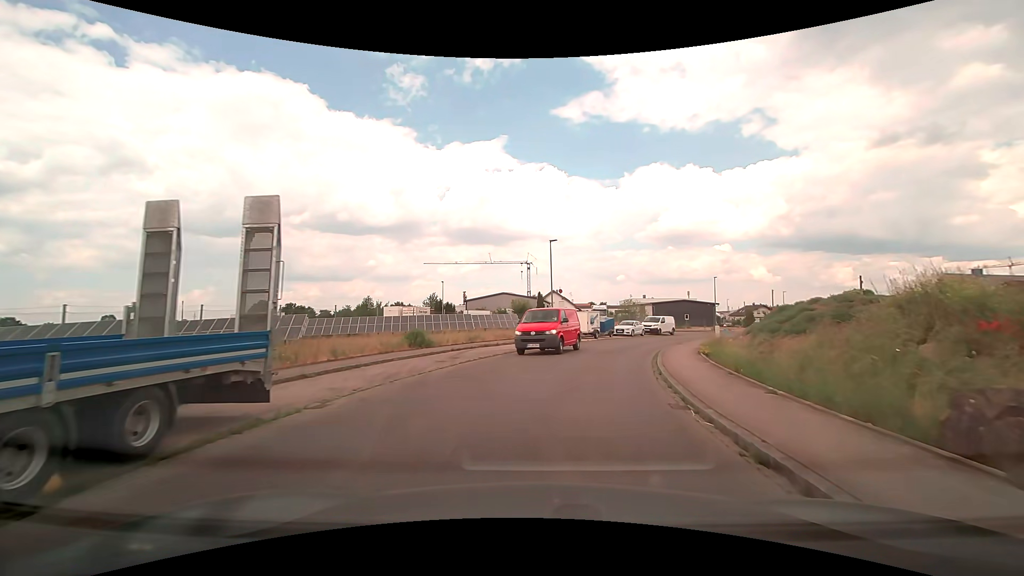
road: residential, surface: asphalt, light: Day
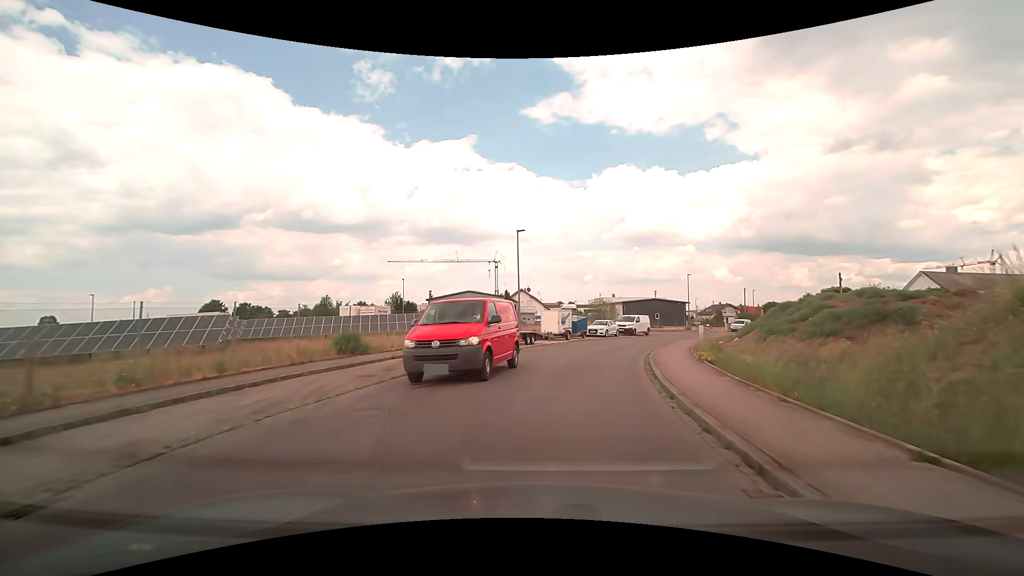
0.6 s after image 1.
(+0.1, +4.4) m; +4°
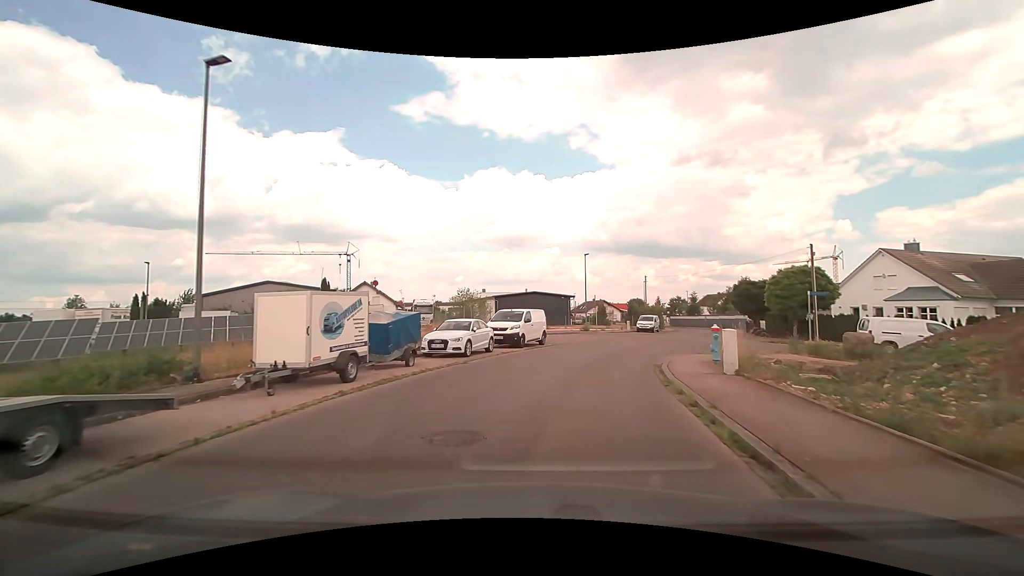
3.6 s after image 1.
(+3.1, +23.0) m; +15°
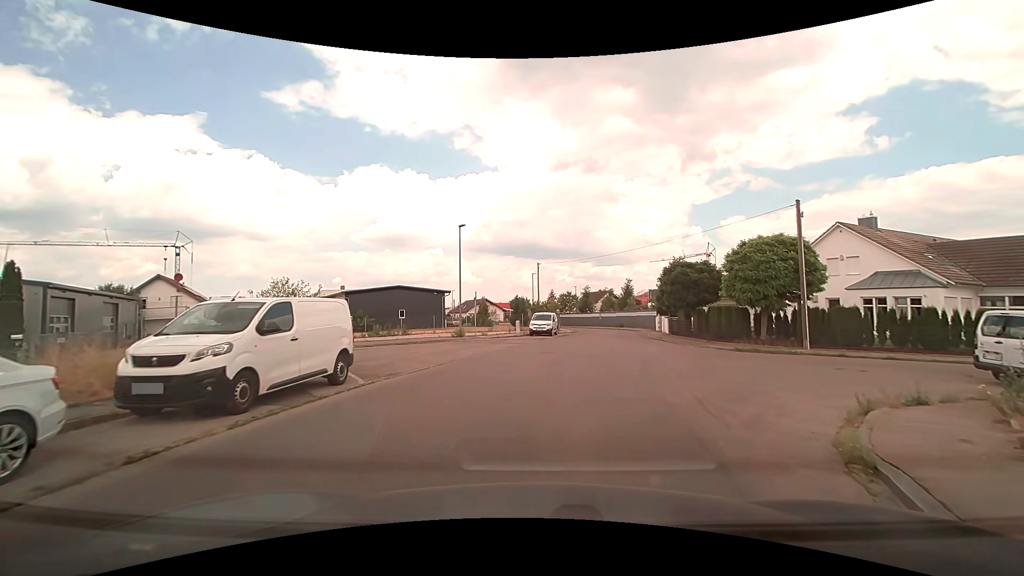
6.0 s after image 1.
(+1.7, +15.4) m; +12°
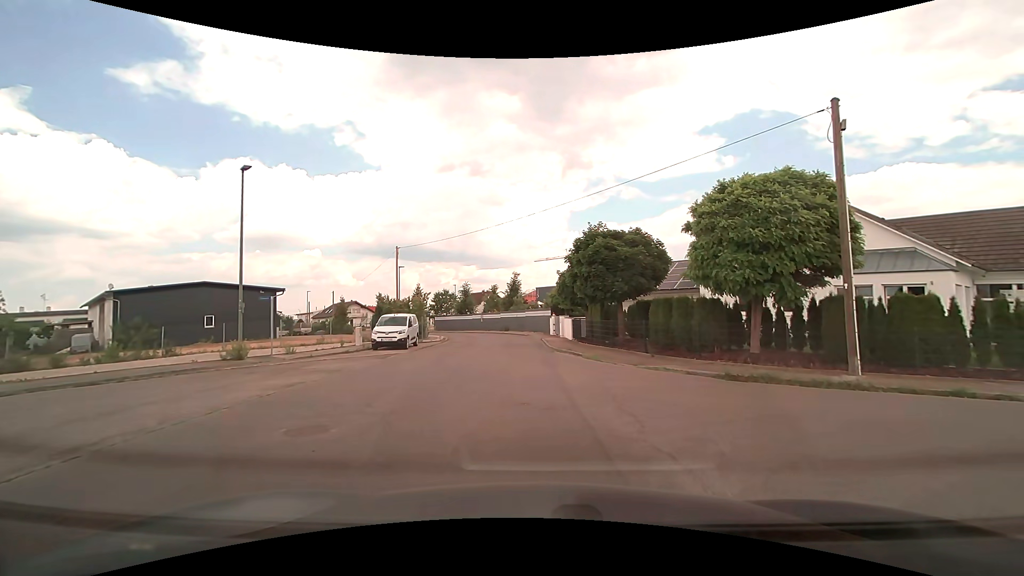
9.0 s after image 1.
(+1.6, +12.4) m; +14°
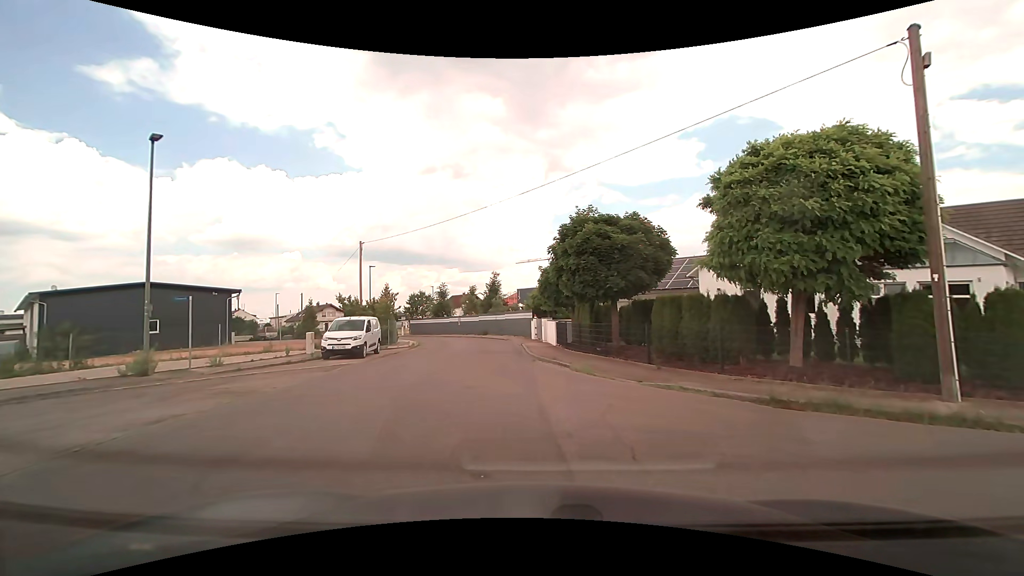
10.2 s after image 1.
(+0.1, +3.5) m; +2°
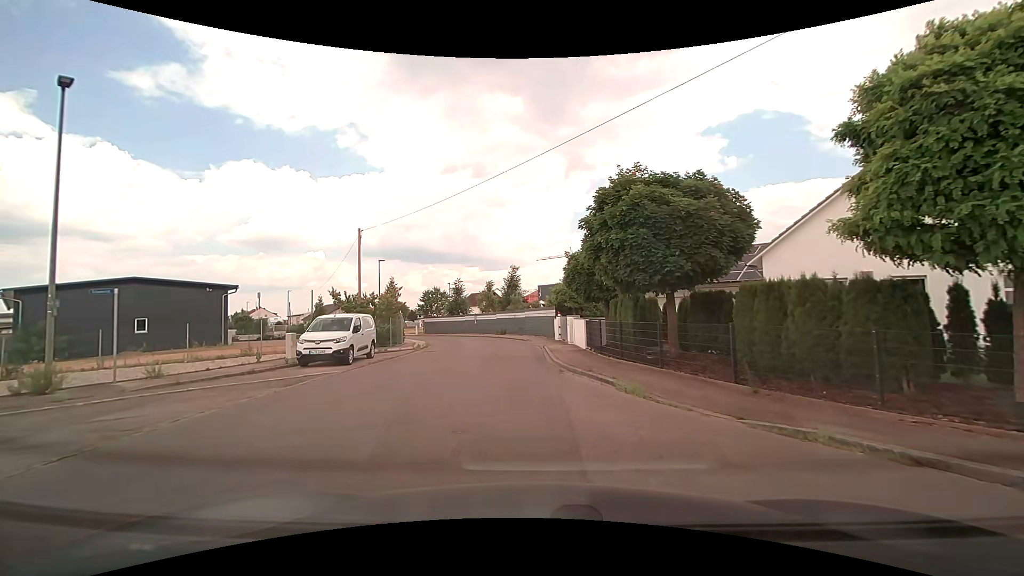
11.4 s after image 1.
(-0.1, +4.5) m; -3°
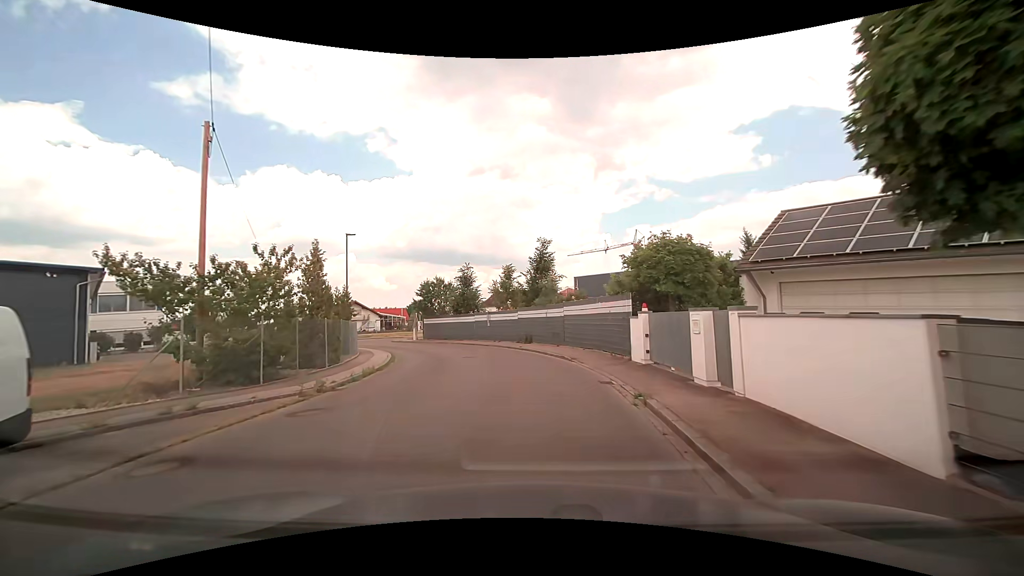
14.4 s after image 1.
(-0.8, +16.4) m; -2°
(0, +10) (-1, +20) (-4, +30) (-9, +38) (-14, +46) (-19, +55) (-17, +65) (-10, +72) (-2, +78) (+6, +84) m
